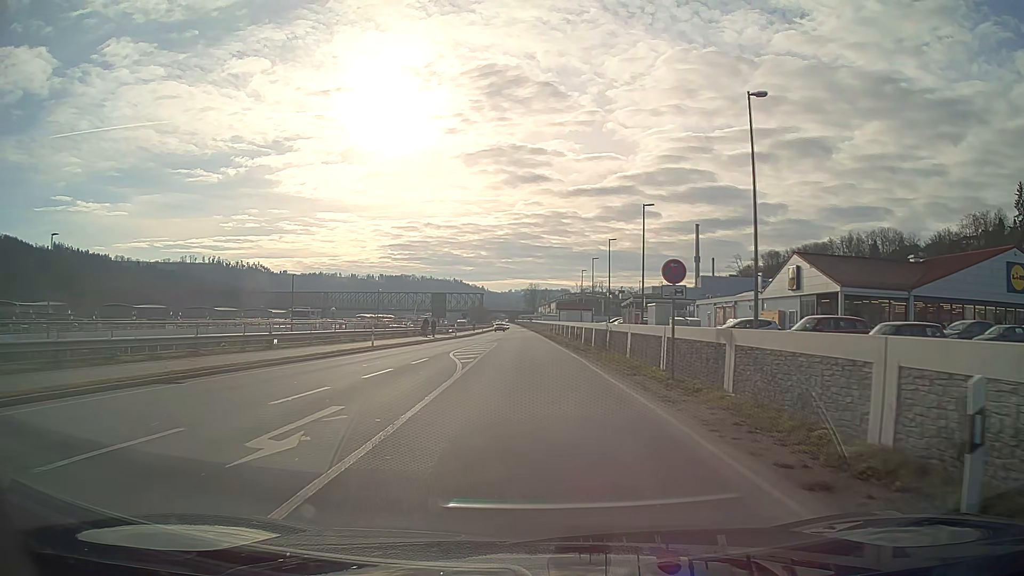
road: primary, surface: asphalt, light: Day
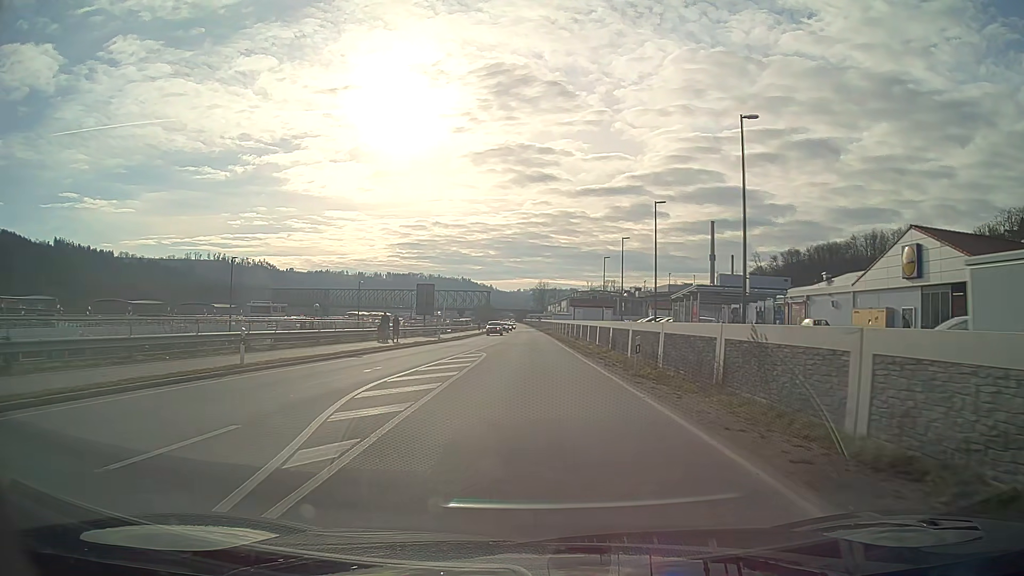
(-0.1, +18.2) m; -1°
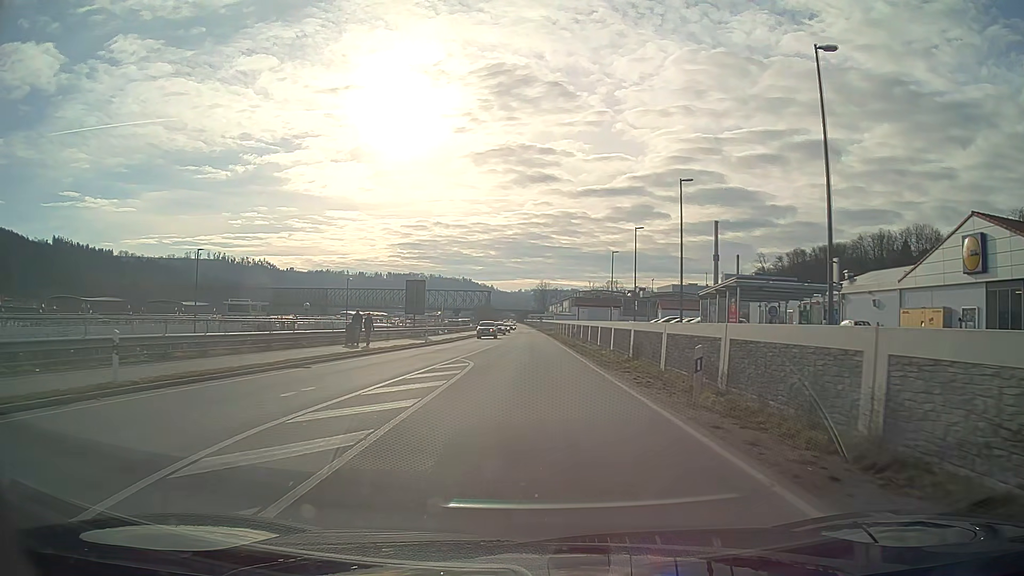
(0.0, +6.7) m; 0°
(0, +10) (0, +20) (0, +30) (0, +40) (0, +50) (0, +60) (0, +70) (0, +80) (0, +90) (-1, +100) m
